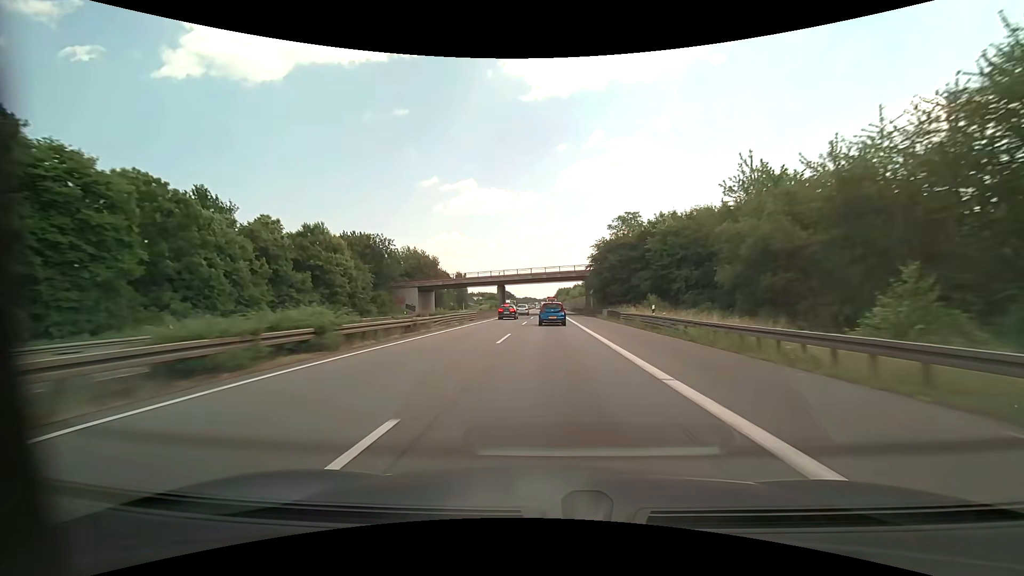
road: motorway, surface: asphalt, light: Day
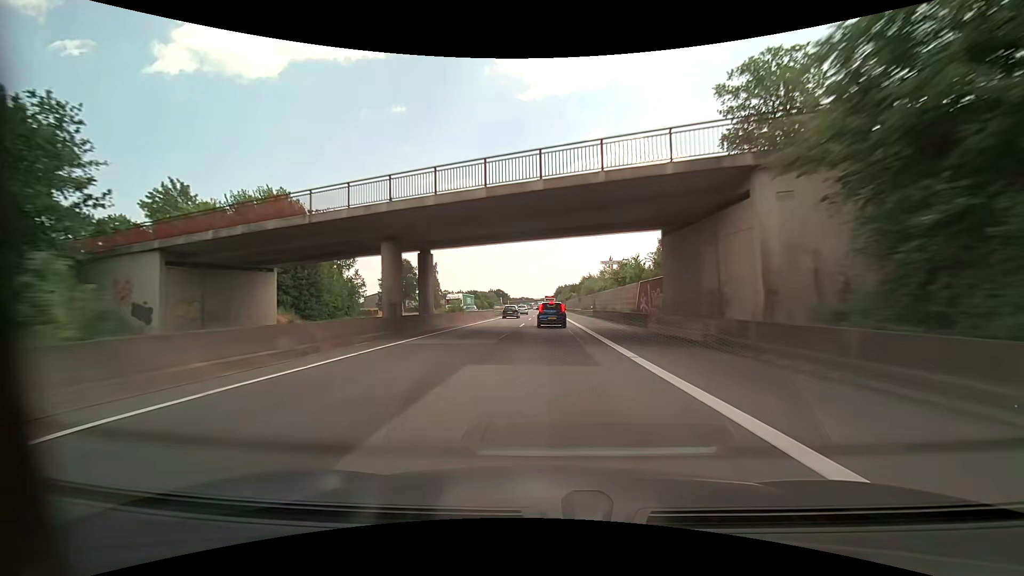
(+0.1, +57.3) m; 0°
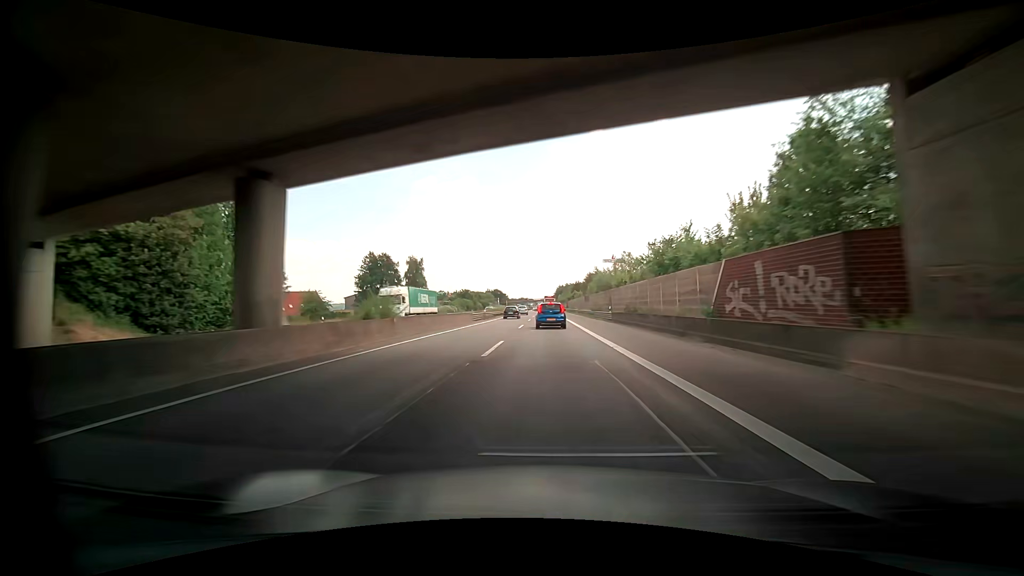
(0.0, +19.0) m; 0°
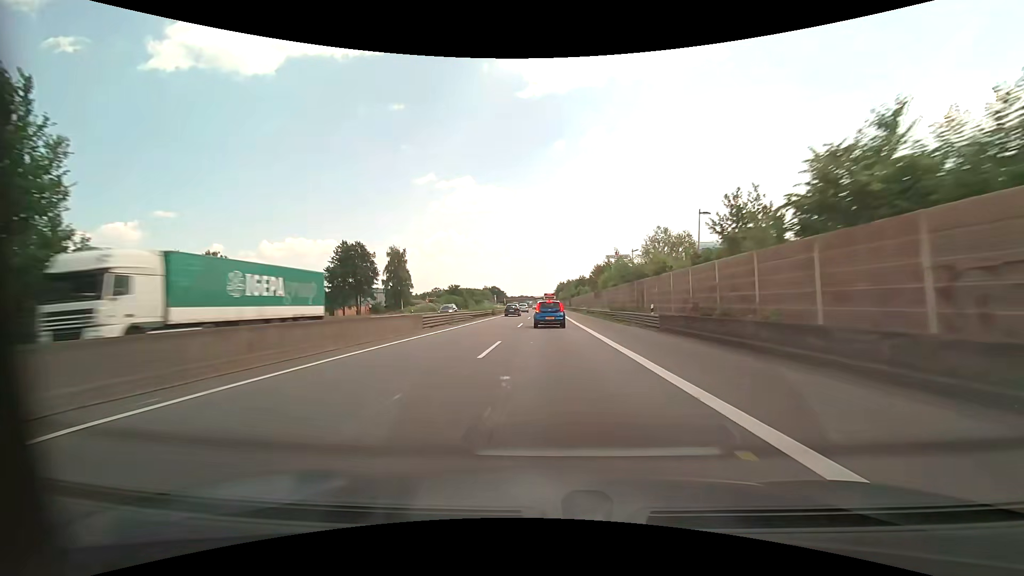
(-0.2, +18.8) m; -1°
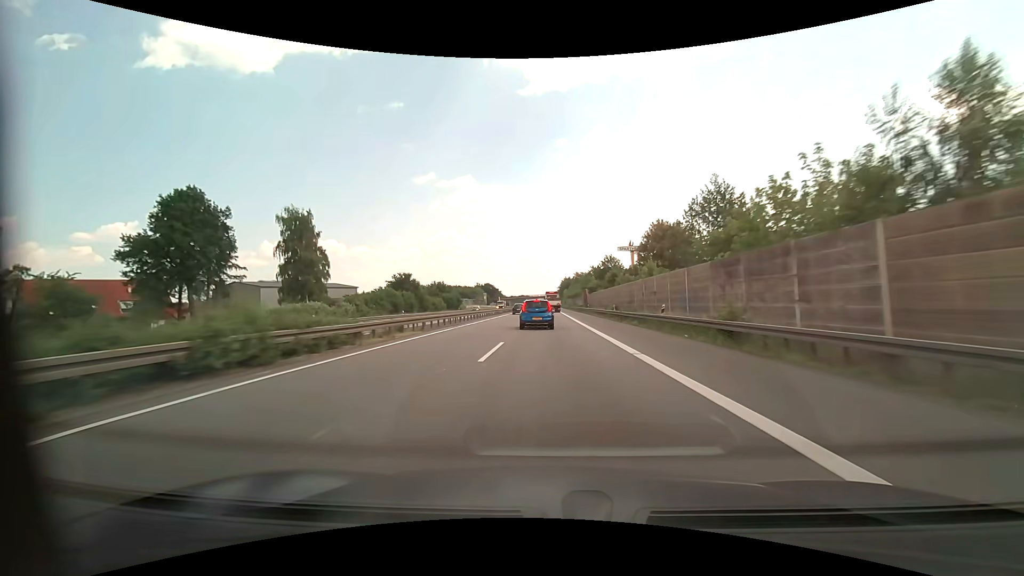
(+1.0, +54.3) m; +1°
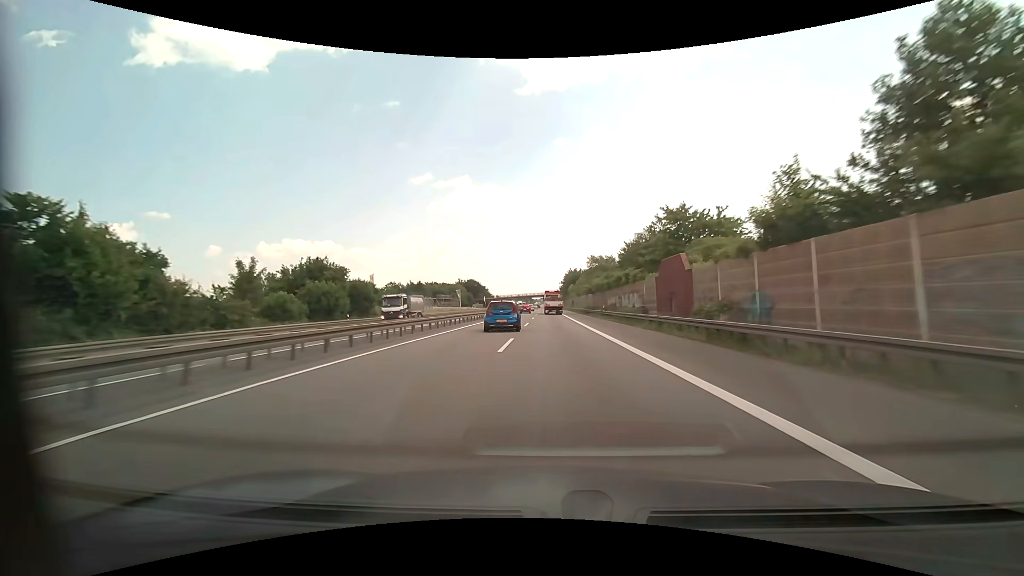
(+0.2, +68.9) m; 0°
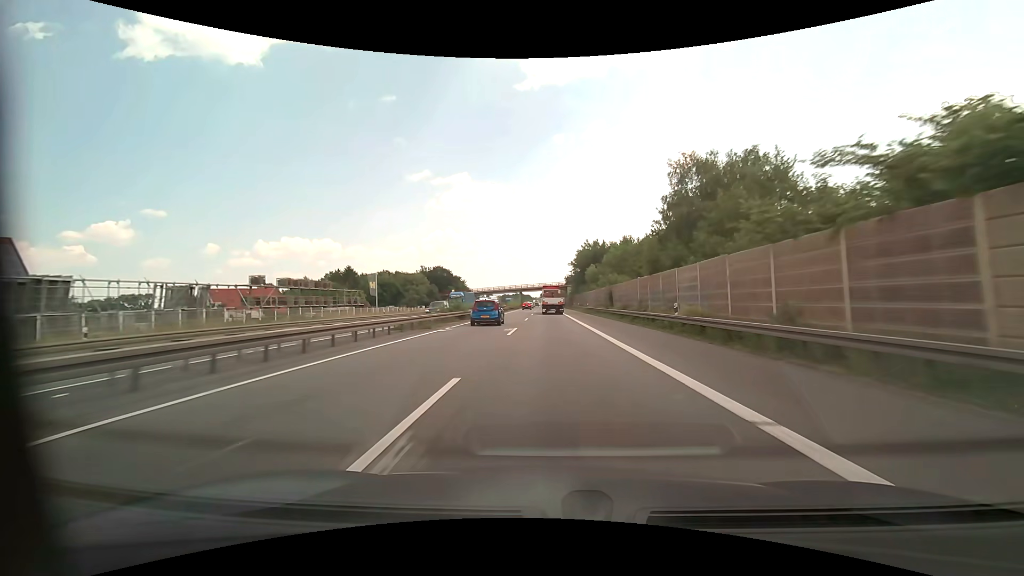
(+0.3, +82.8) m; 0°
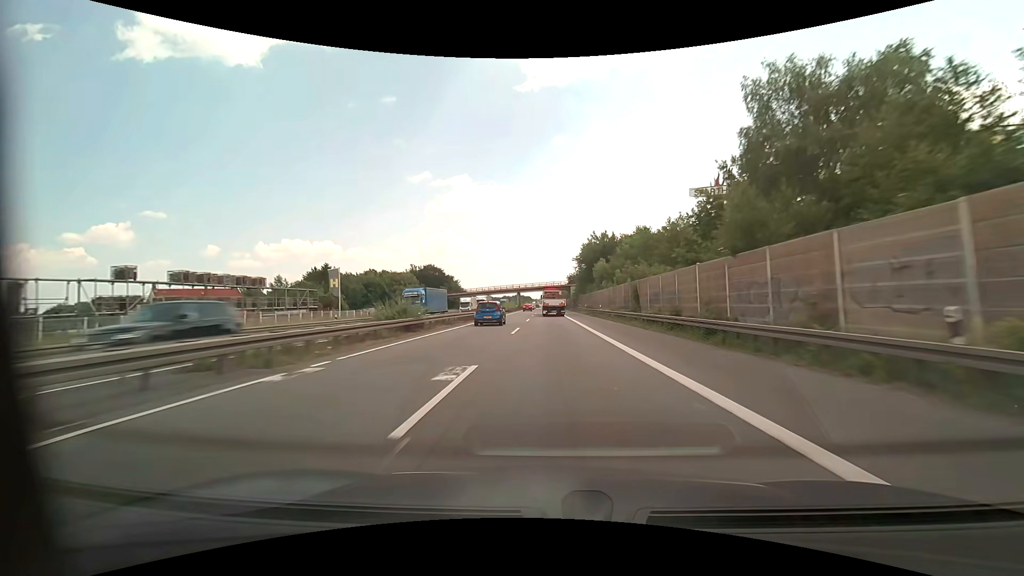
(0.0, +15.7) m; 0°
(0, +10) (0, +20) (0, +30) (0, +40) (0, +50) (0, +60) (0, +70) (0, +80) (0, +90) (0, +100) m
